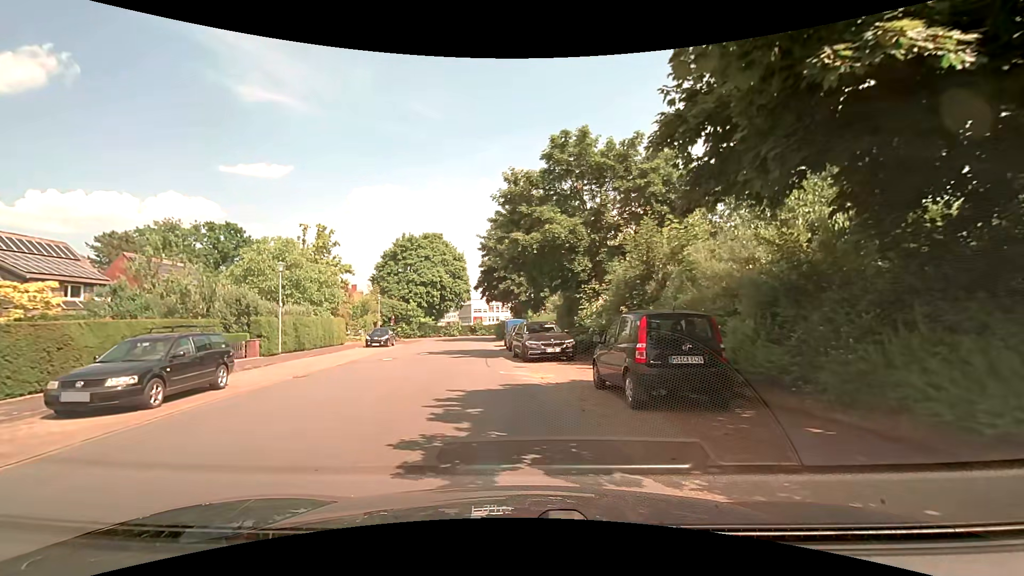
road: residential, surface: paved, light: Day
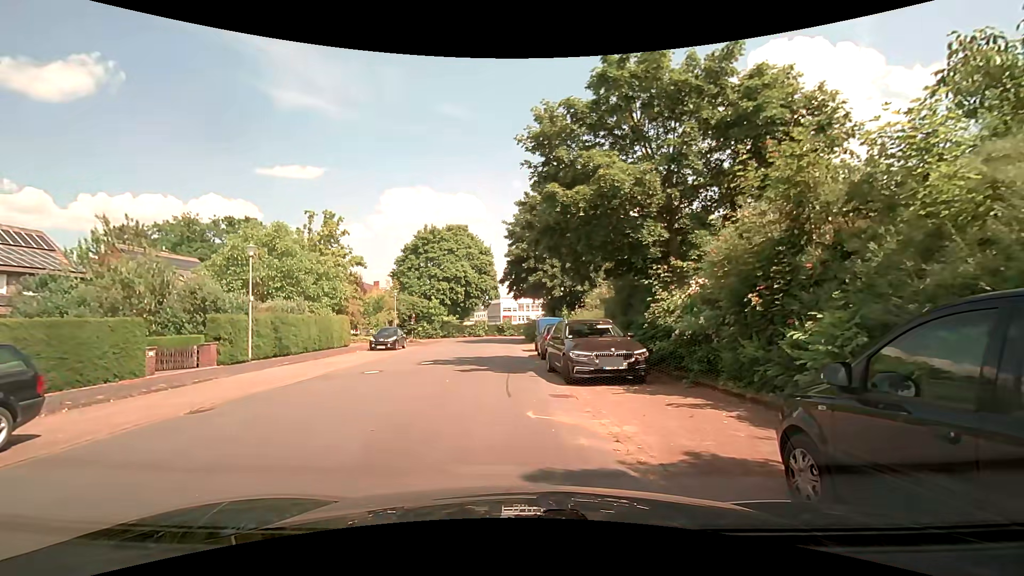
(-0.2, +6.4) m; -1°
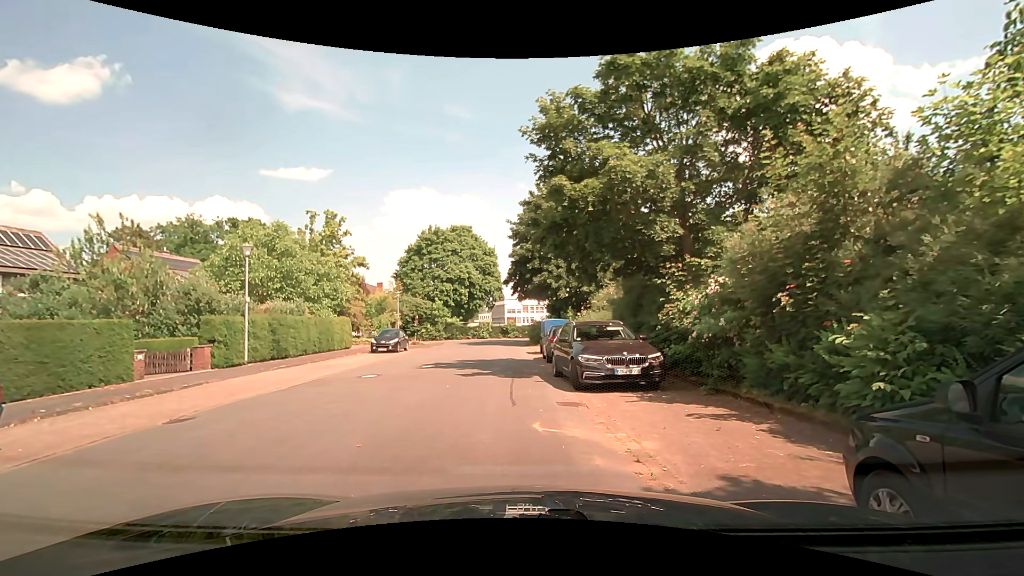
(0.0, +0.7) m; 0°
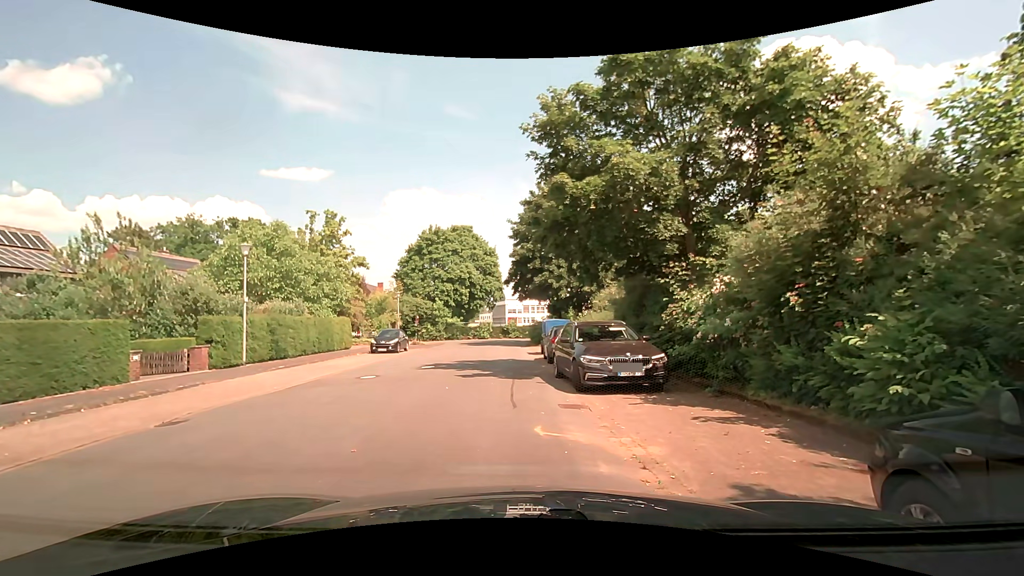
(0.0, +0.2) m; 0°
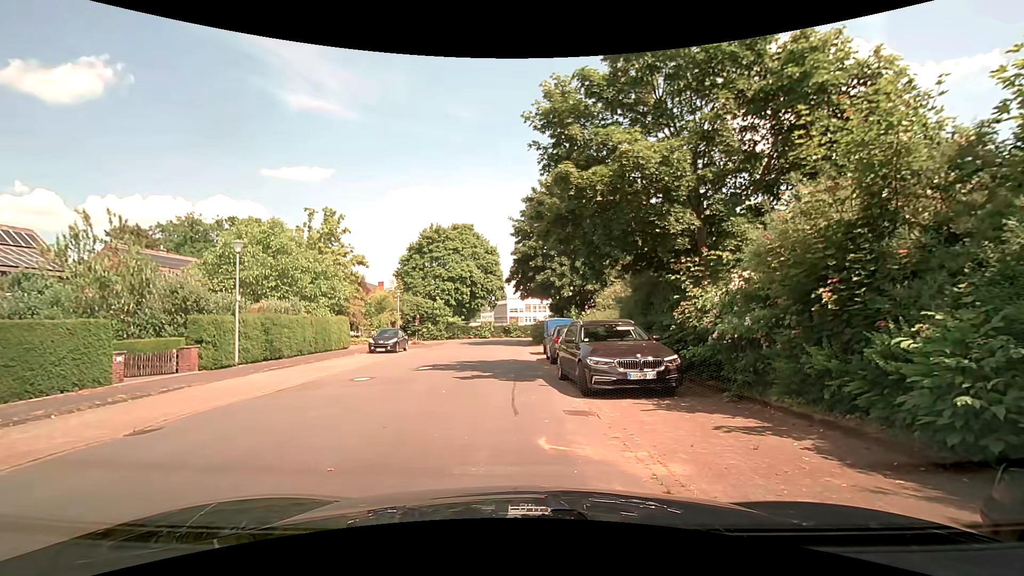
(0.0, +0.7) m; 0°
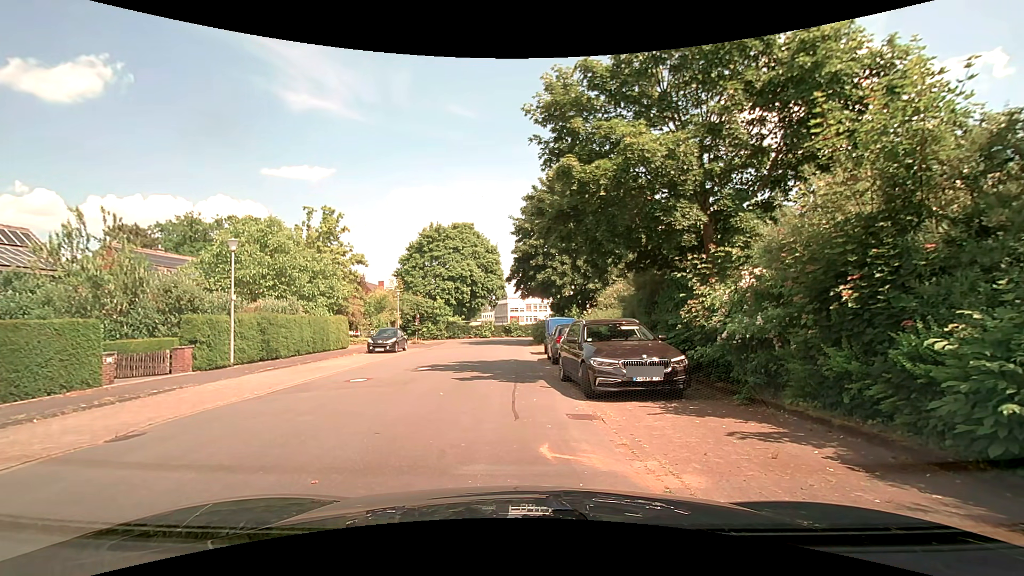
(0.0, +0.4) m; 0°
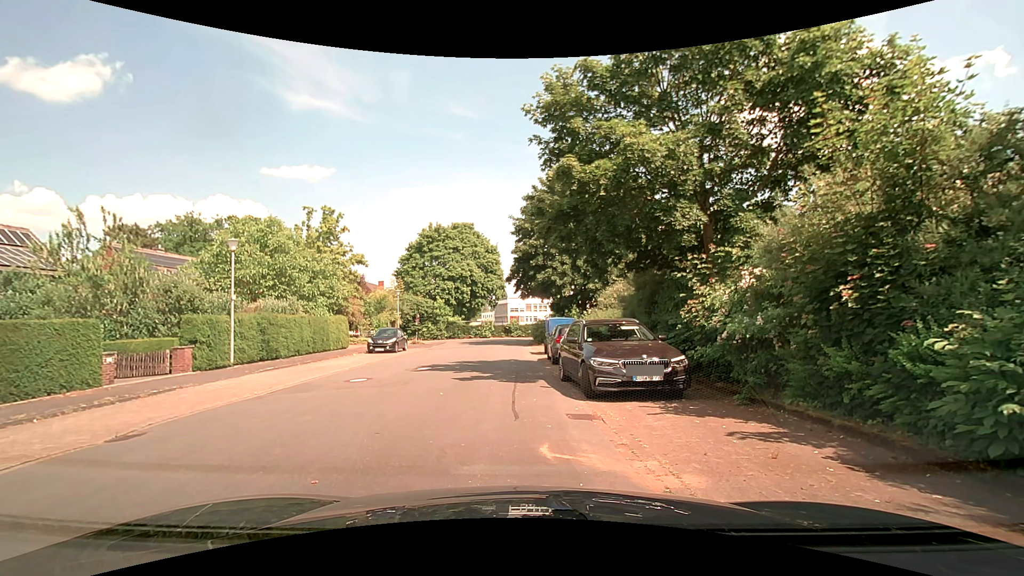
(0.0, 0.0) m; 0°
